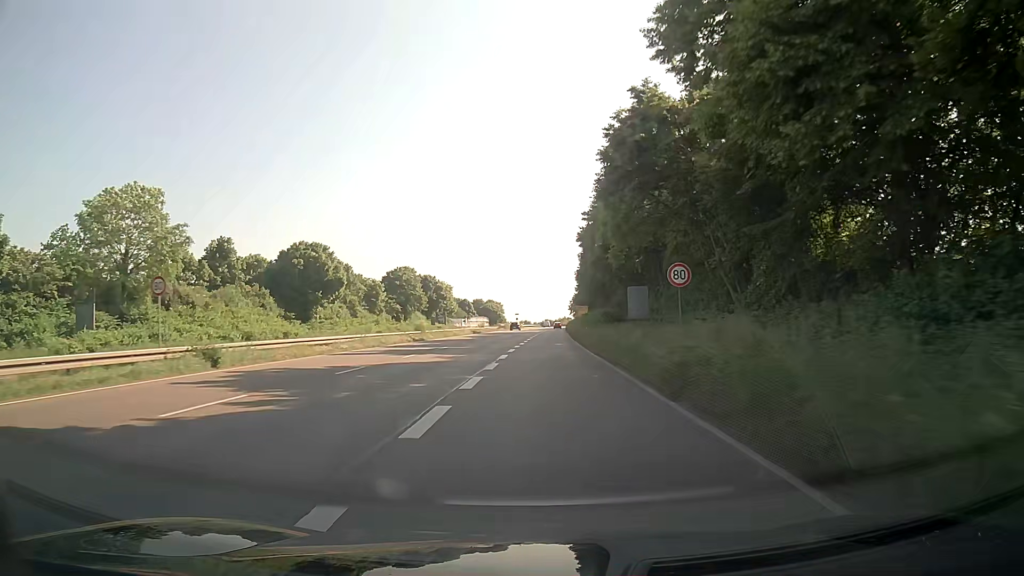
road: trunk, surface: asphalt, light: Day
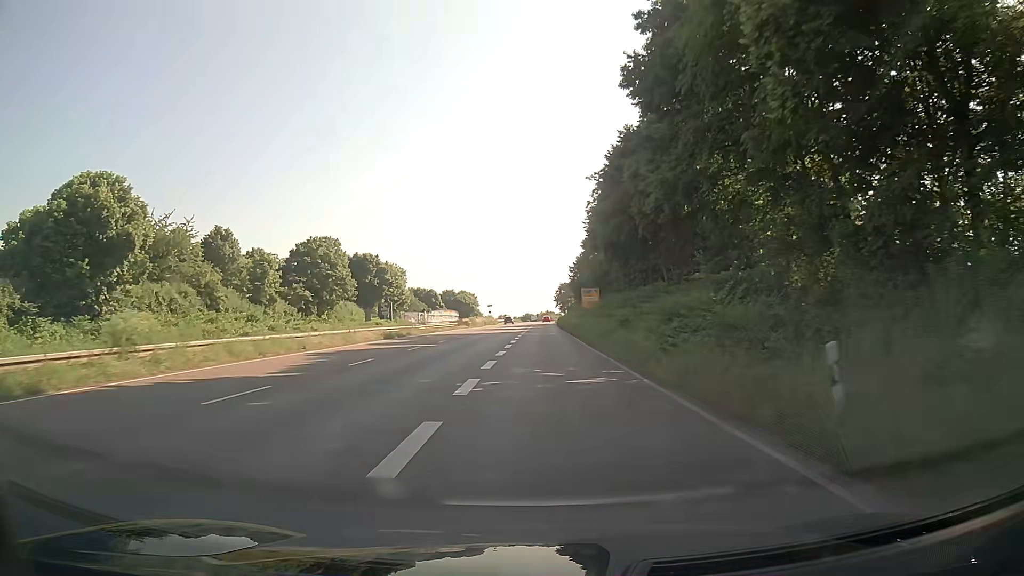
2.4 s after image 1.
(+0.6, +44.0) m; +2°
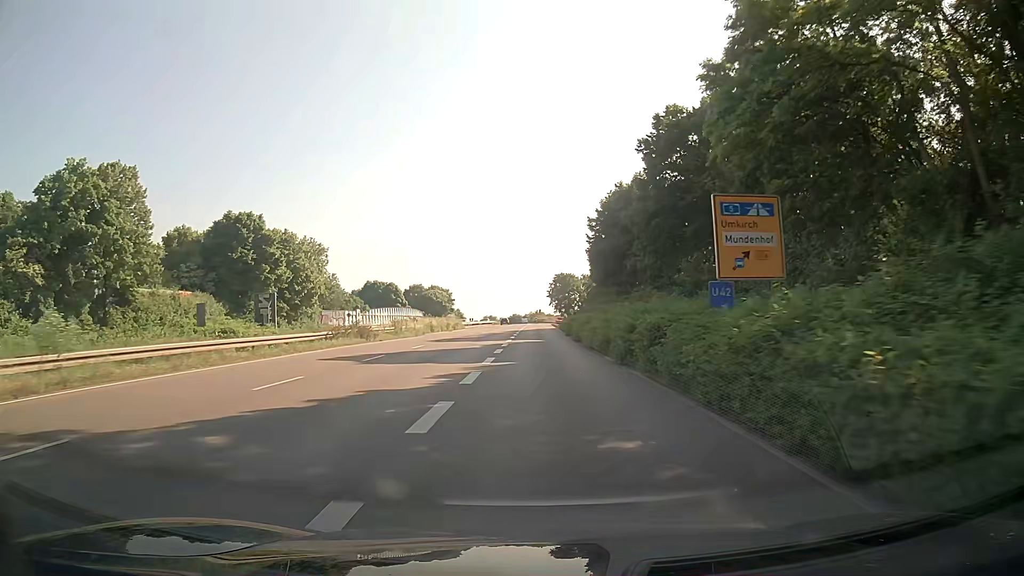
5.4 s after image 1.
(+0.5, +51.3) m; +1°
(0, +10) (0, +20) (0, +30) (0, +40) (0, +50) (0, +60) (0, +70) (+1, +80) (+1, +90) (+1, +100) m
